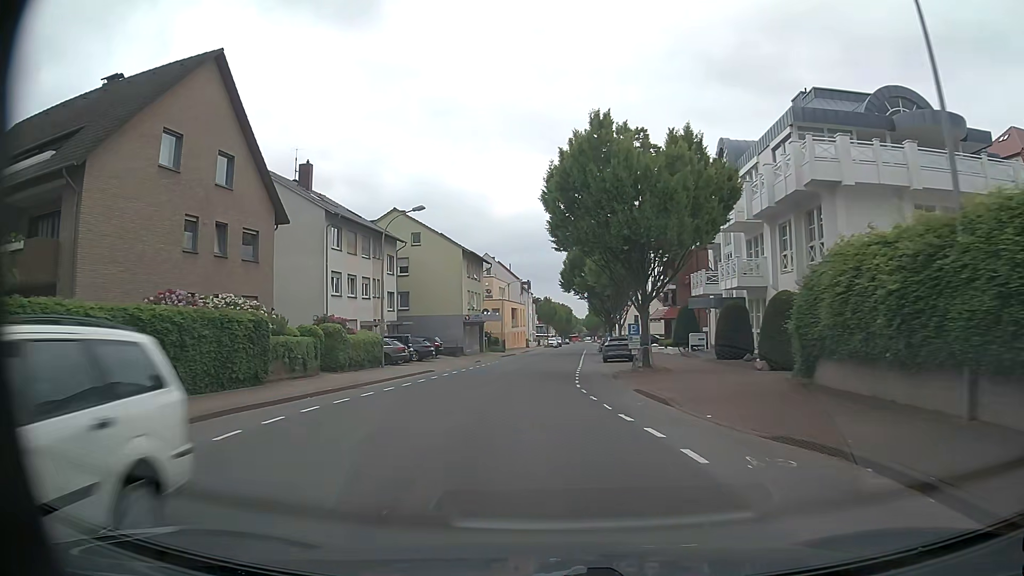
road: unclassified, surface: asphalt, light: Day
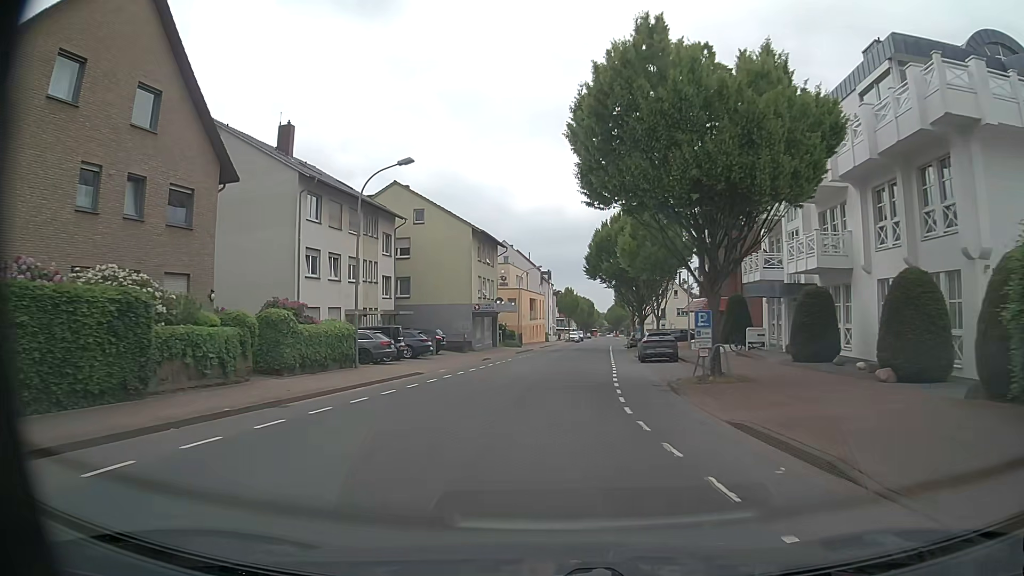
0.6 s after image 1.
(-0.1, +7.8) m; -2°
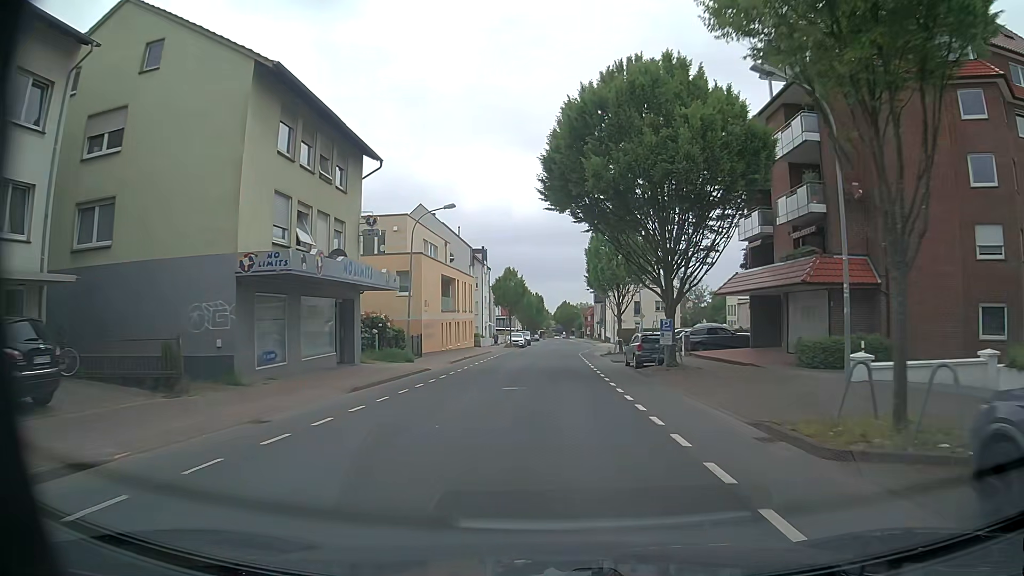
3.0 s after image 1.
(+1.1, +31.4) m; +4°
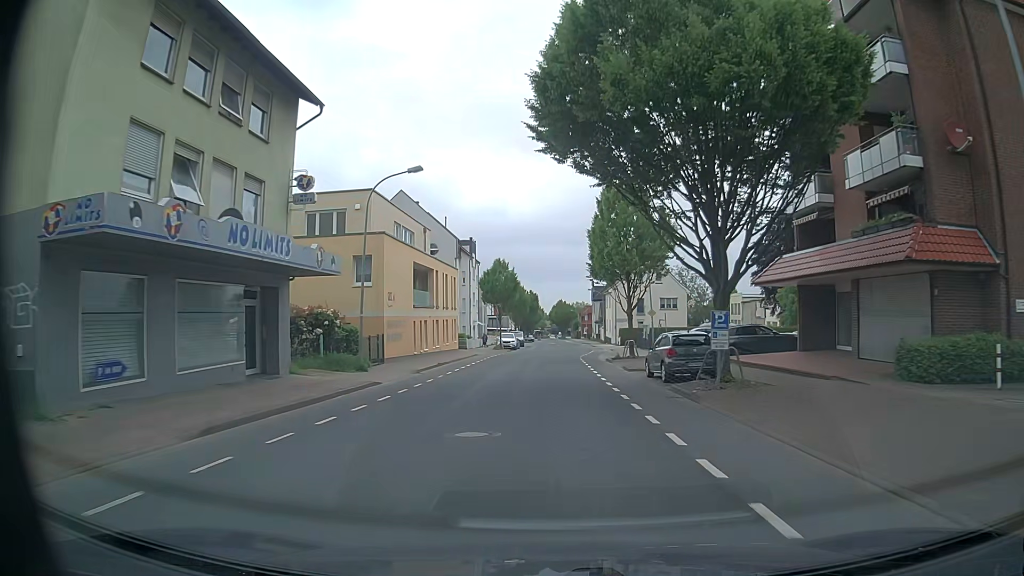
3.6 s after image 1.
(+0.1, +7.8) m; 0°
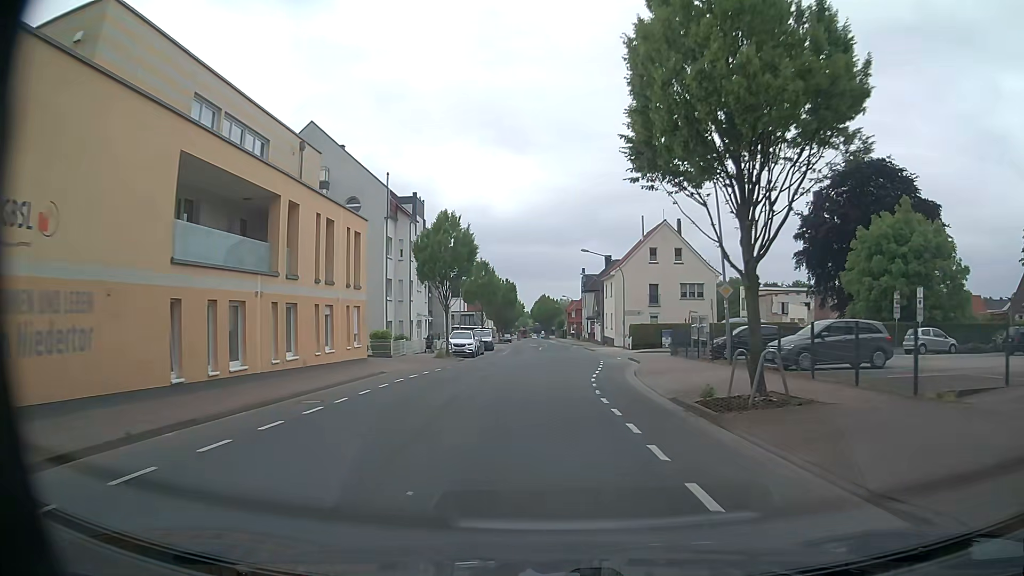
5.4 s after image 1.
(+0.4, +23.3) m; +2°
(0, +10) (0, +20) (0, +30) (+1, +40) (+1, +50) (+1, +60) (+1, +70) (+1, +80) (0, +90) (0, +100) m
